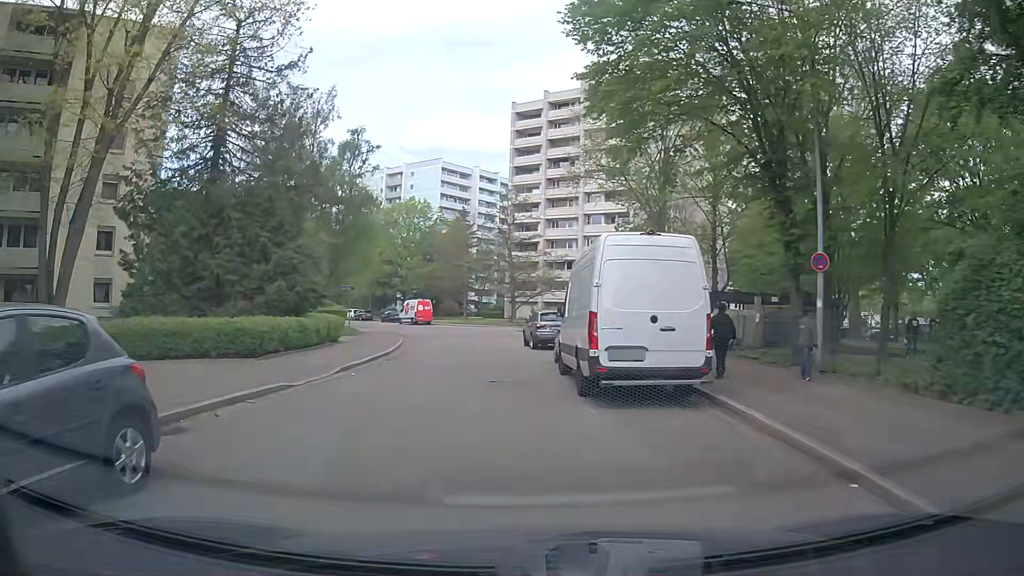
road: residential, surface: asphalt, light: Day
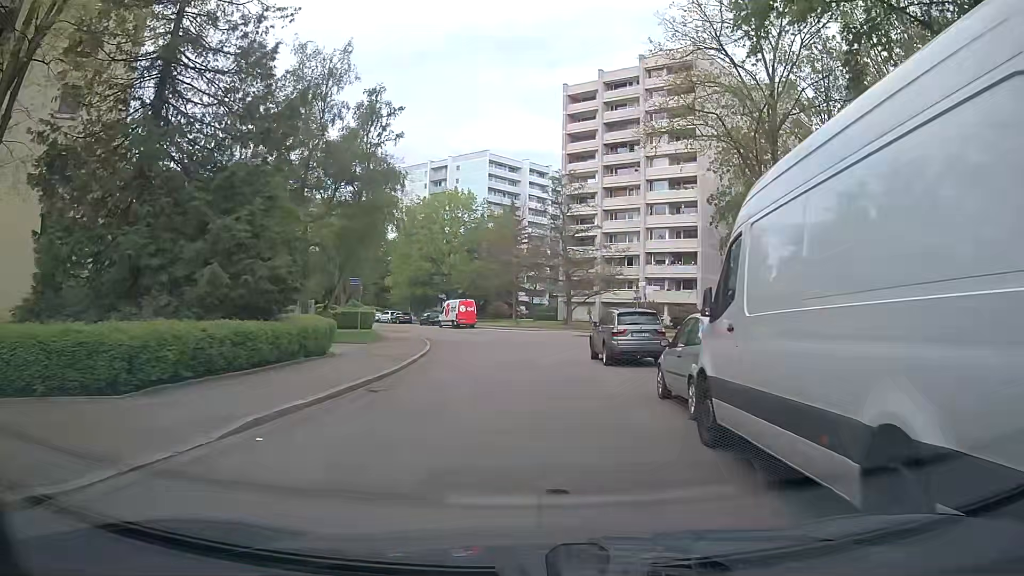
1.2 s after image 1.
(-0.5, +8.9) m; -5°
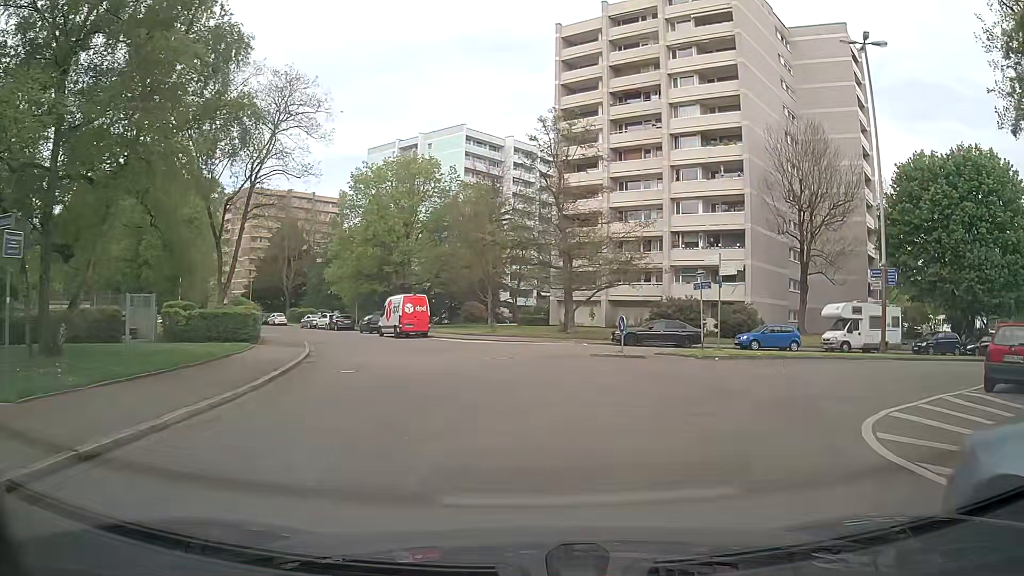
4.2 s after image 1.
(+0.5, +20.5) m; +1°
(0, +10) (-1, +20) (-4, +29) (-8, +39) (-12, +48) (-17, +57) (-23, +65) (-28, +73) (-35, +81) (-42, +88) m
